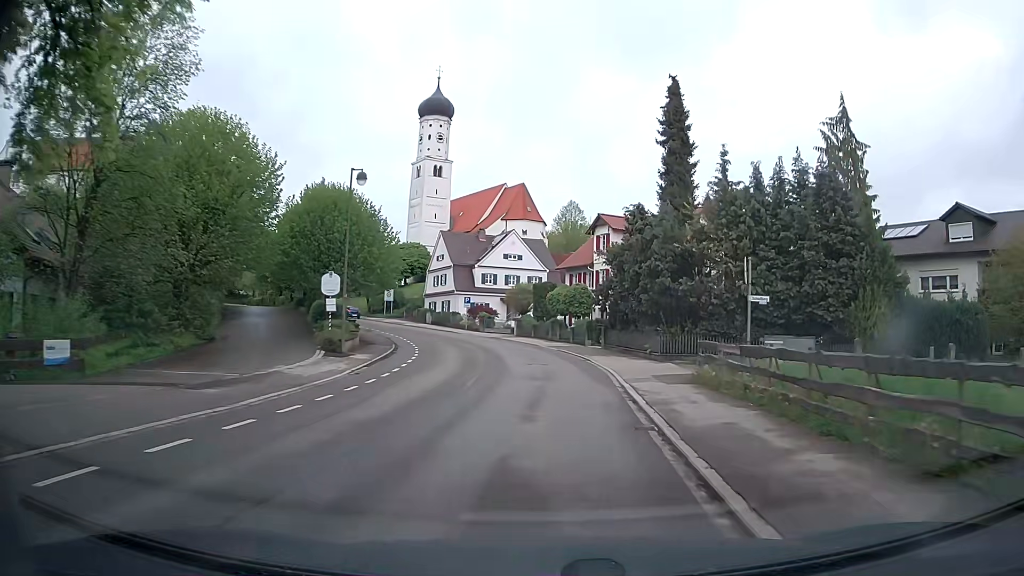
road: tertiary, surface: asphalt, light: Day
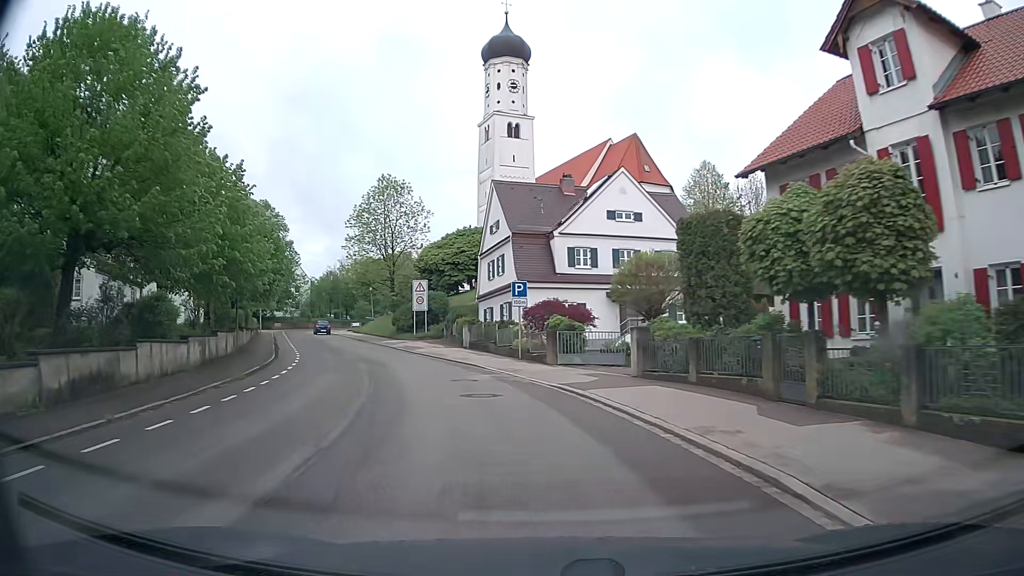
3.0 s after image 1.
(-0.9, +35.1) m; -10°
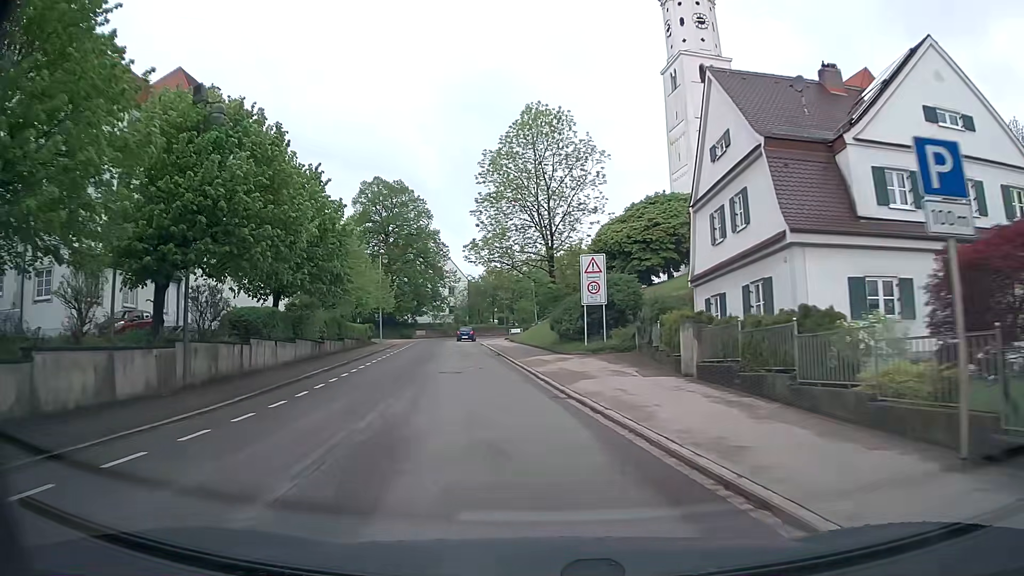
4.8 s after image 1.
(-2.7, +19.9) m; -15°
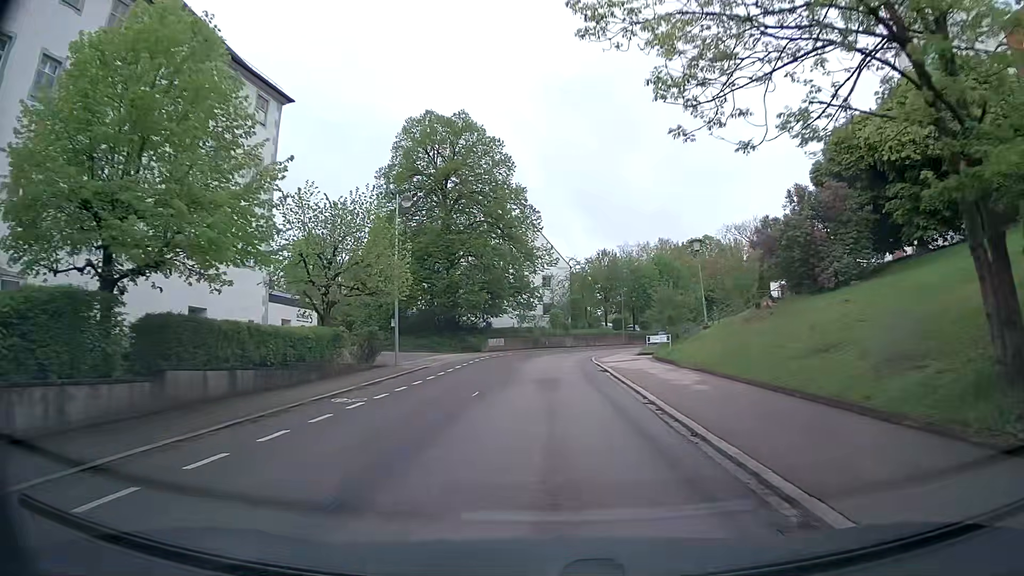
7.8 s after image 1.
(-3.3, +28.3) m; -9°
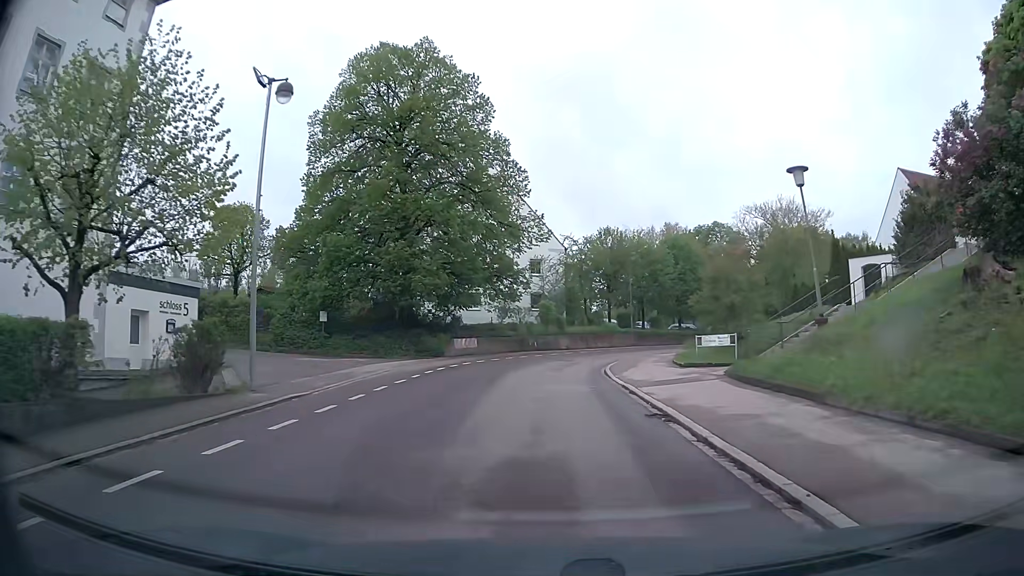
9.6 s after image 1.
(+0.1, +13.7) m; 0°
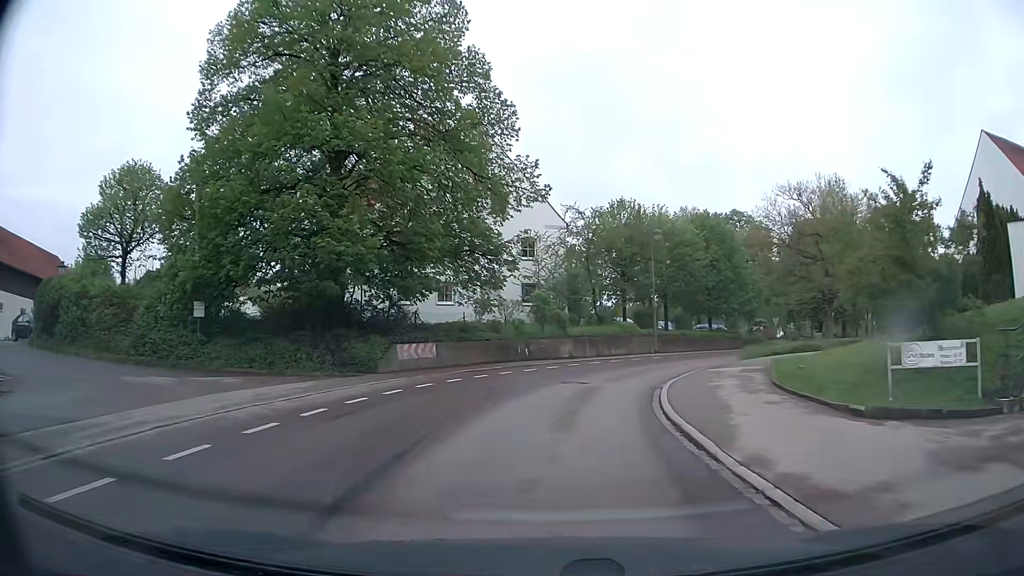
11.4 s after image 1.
(+0.2, +13.1) m; +2°
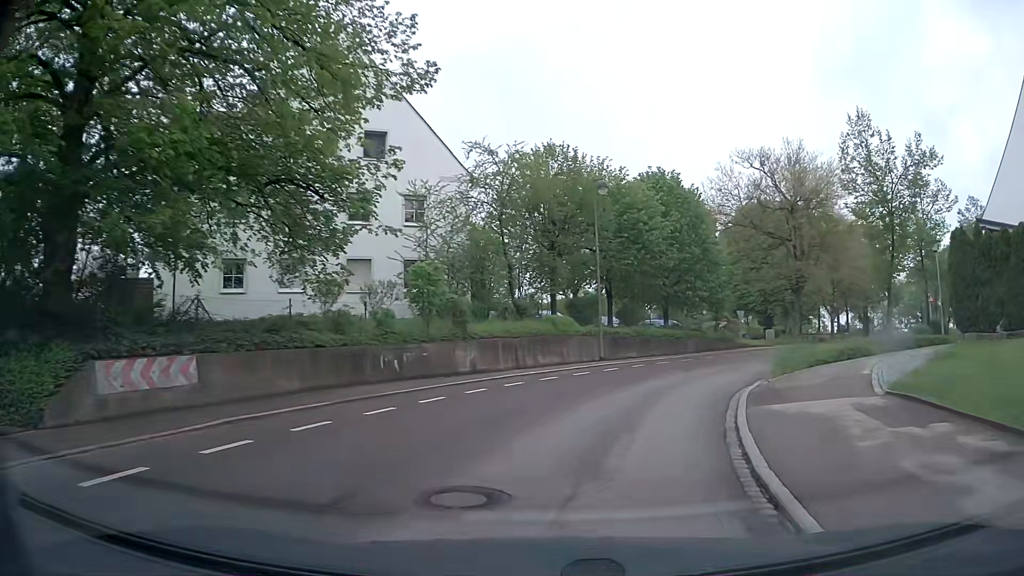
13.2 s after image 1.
(+0.4, +13.1) m; +6°
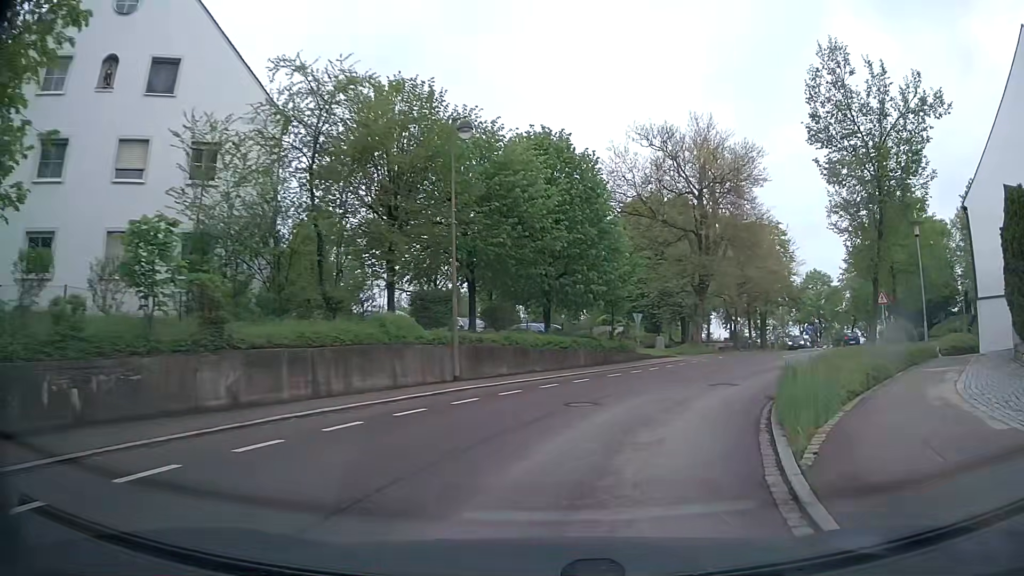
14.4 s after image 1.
(+0.8, +8.9) m; +10°
(+1, +10) (+5, +19) (+11, +28) (+16, +36) (+21, +45) (+26, +53) (+30, +62) (+34, +72) (+38, +81) (+41, +90) m
